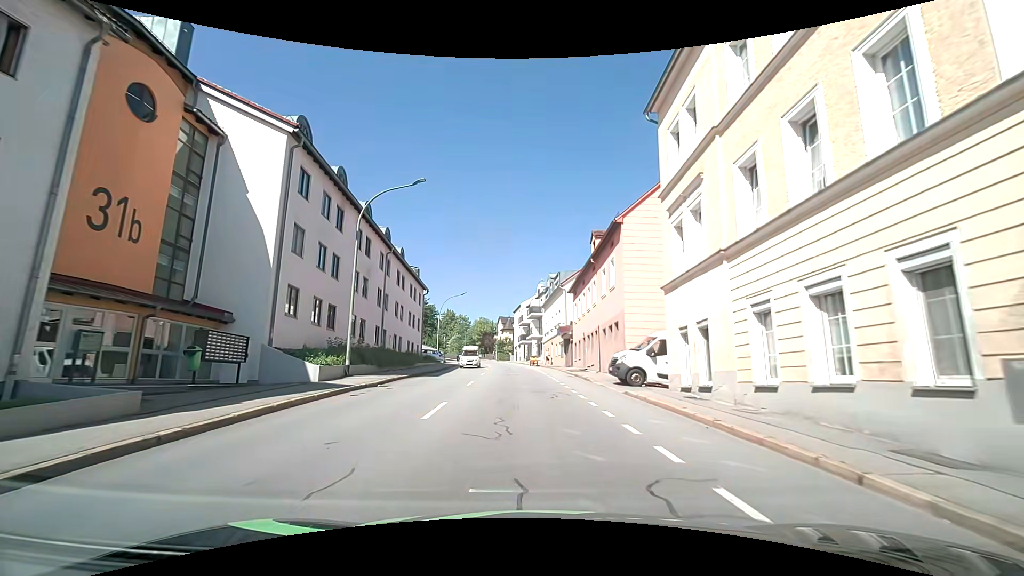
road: tertiary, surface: asphalt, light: Day
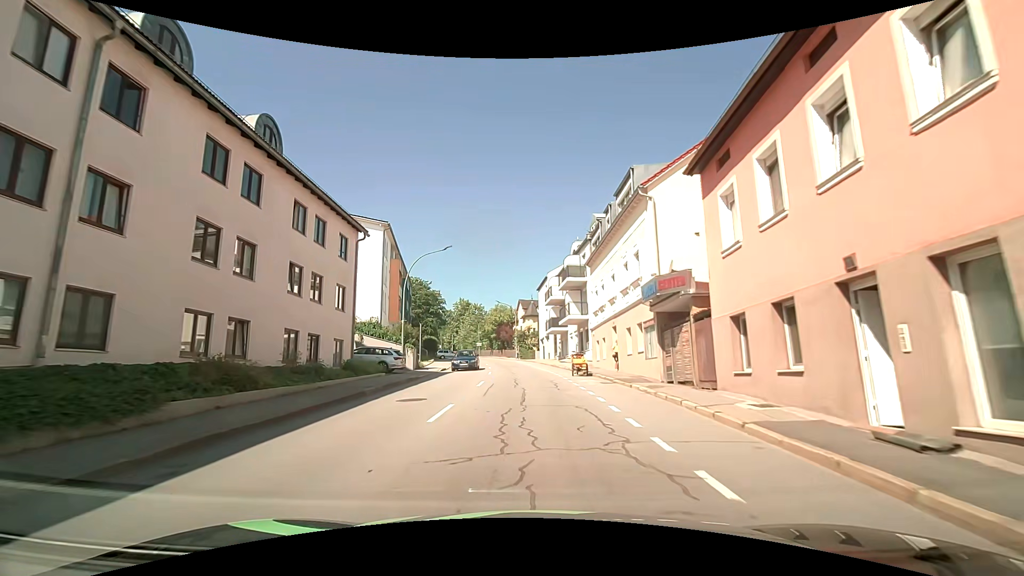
(-0.8, +27.6) m; -3°
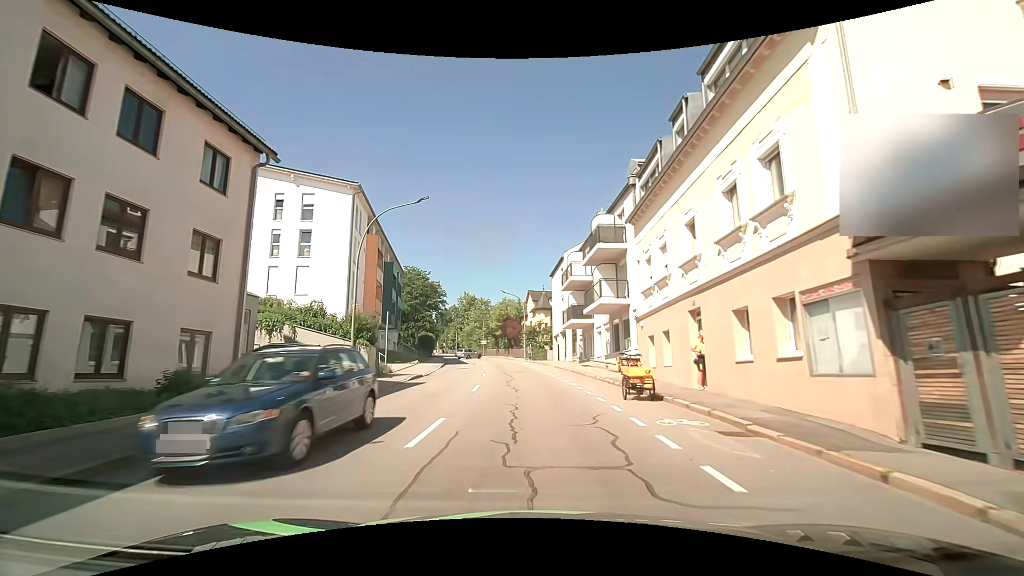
(-0.2, +11.7) m; -2°
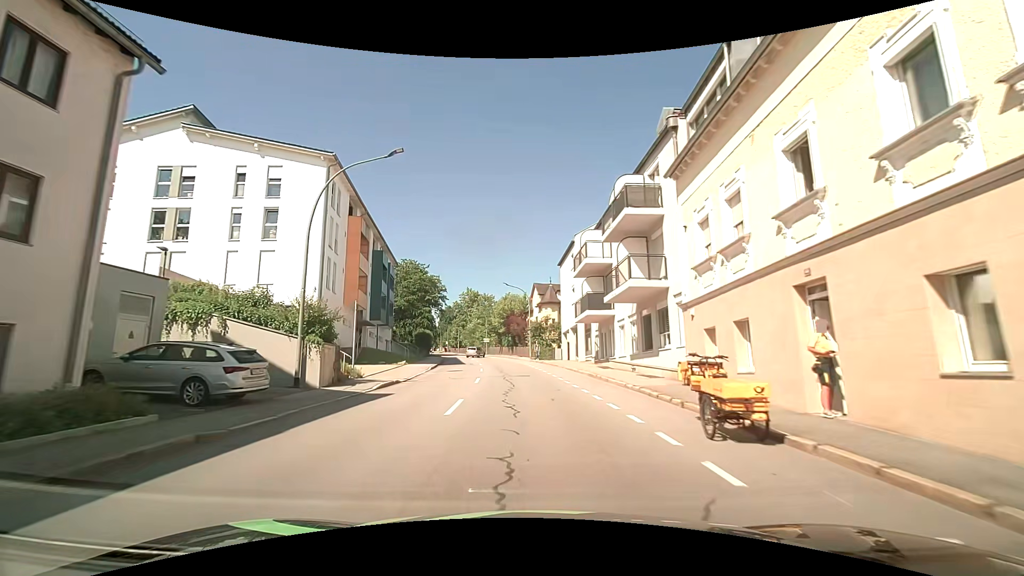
(0.0, +5.9) m; 0°
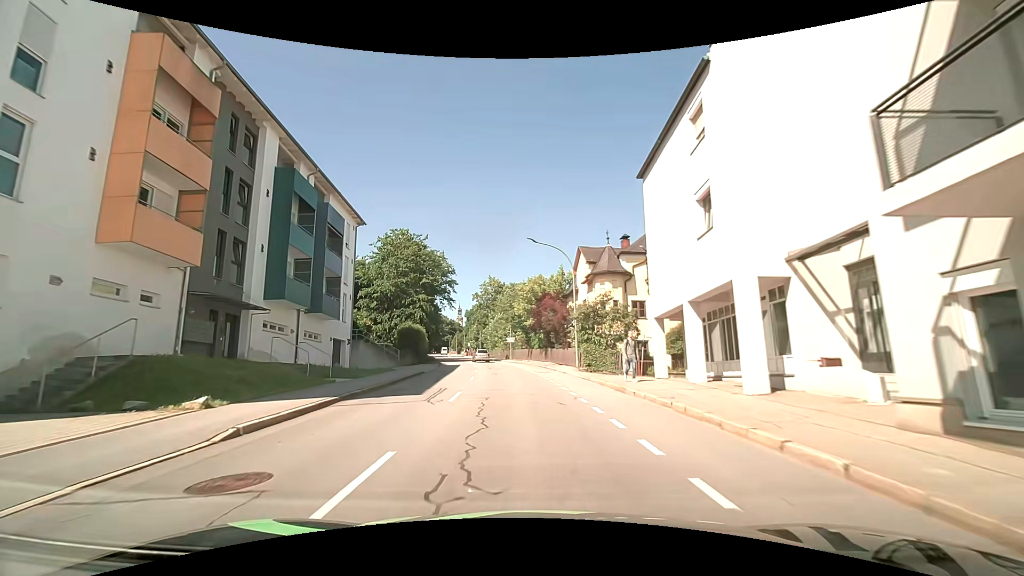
(-0.9, +24.7) m; -4°
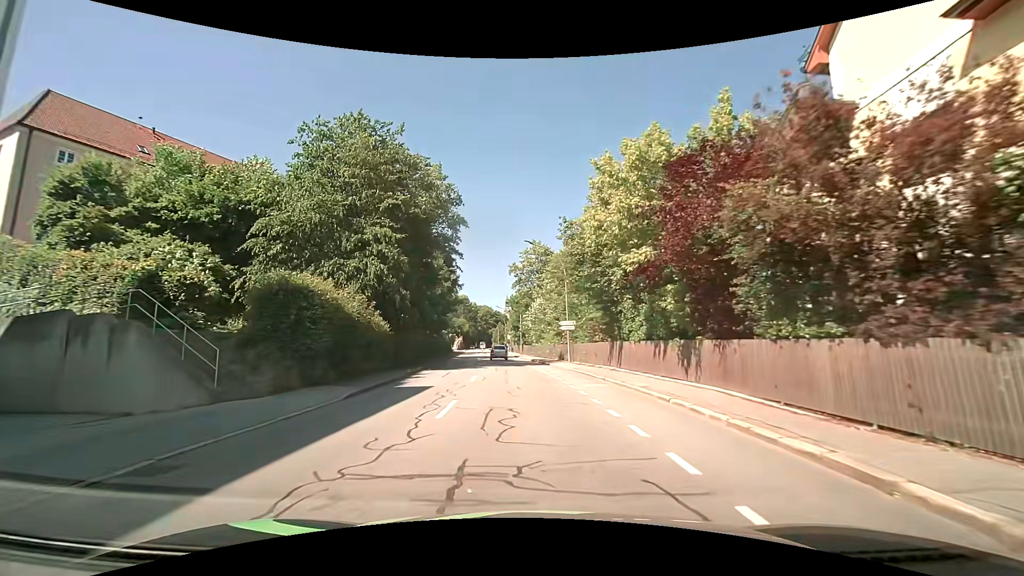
(-1.5, +30.7) m; -6°
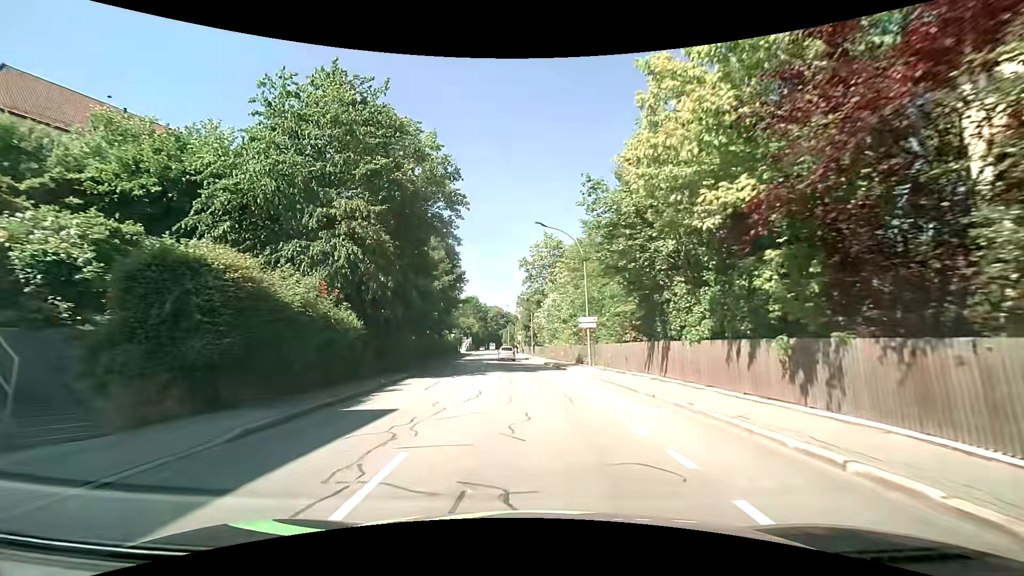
(0.0, +5.8) m; -1°
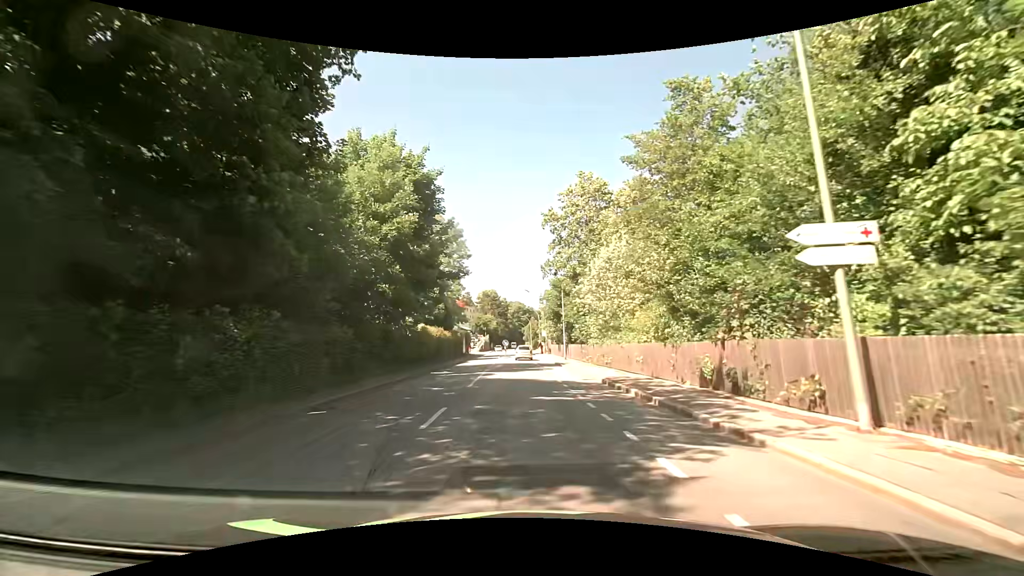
(-0.6, +22.2) m; -2°
(0, +10) (0, +20) (0, +30) (-1, +40) (-1, +50) (-1, +60) (-2, +70) (-4, +80) (-5, +90) (-5, +100) m
